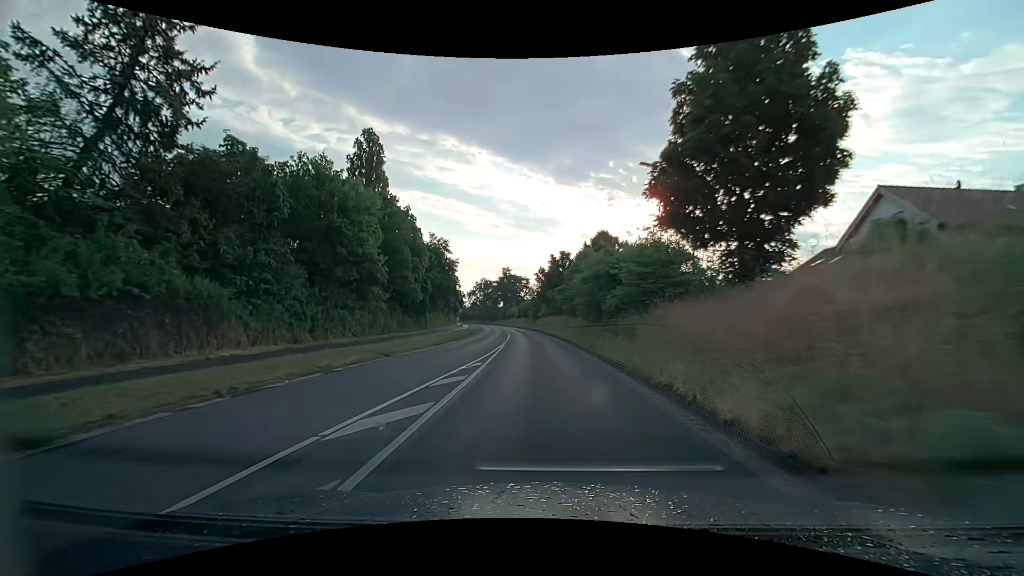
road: secondary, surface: asphalt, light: Day
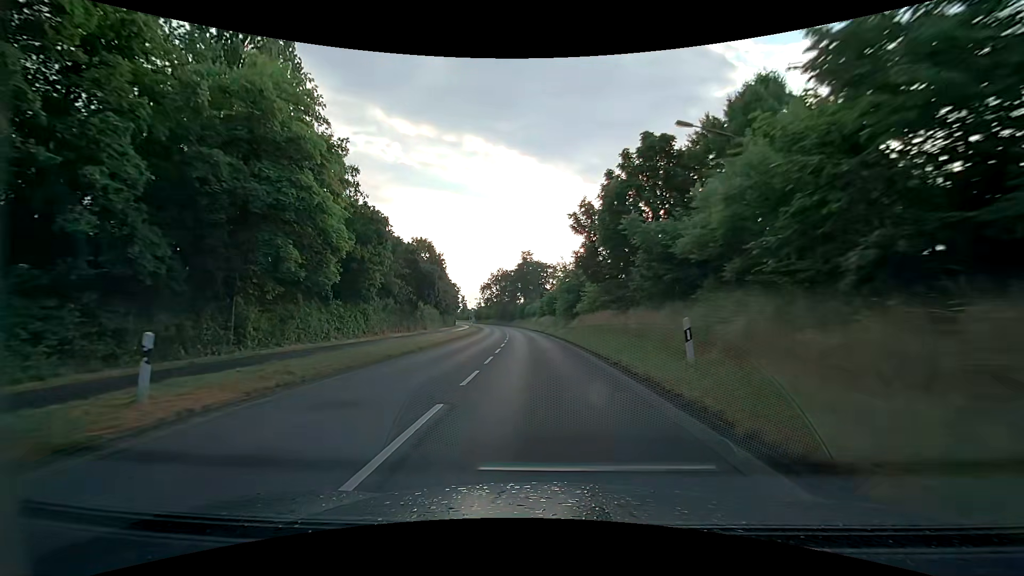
(-1.0, +40.4) m; -3°
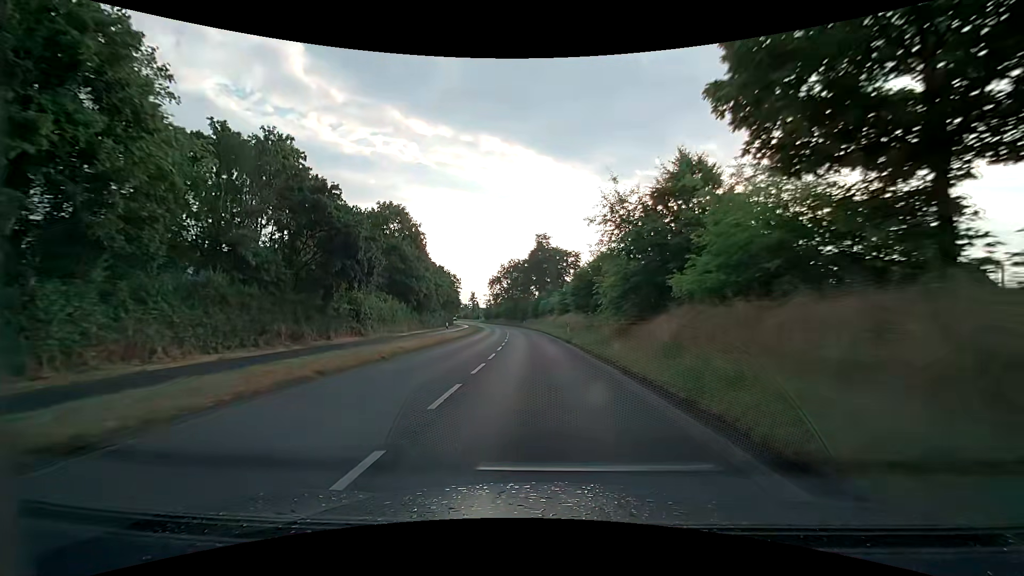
(-0.4, +24.3) m; -2°
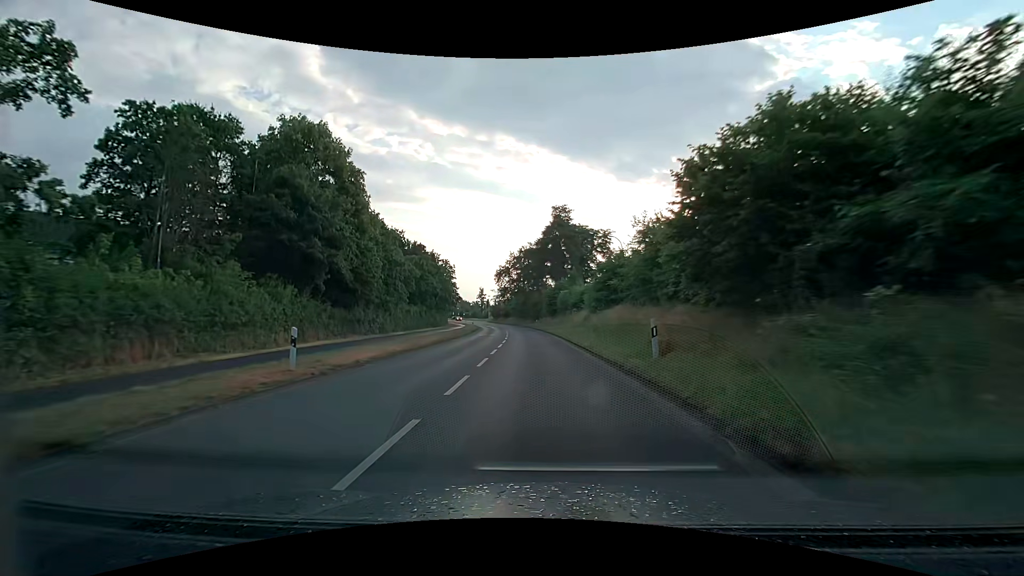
(-0.4, +24.3) m; -2°
(0, +10) (0, +20) (-1, +30) (-1, +40) (-2, +50) (-2, +60) (-3, +70) (-5, +80) (-6, +90) (-7, +100) m
